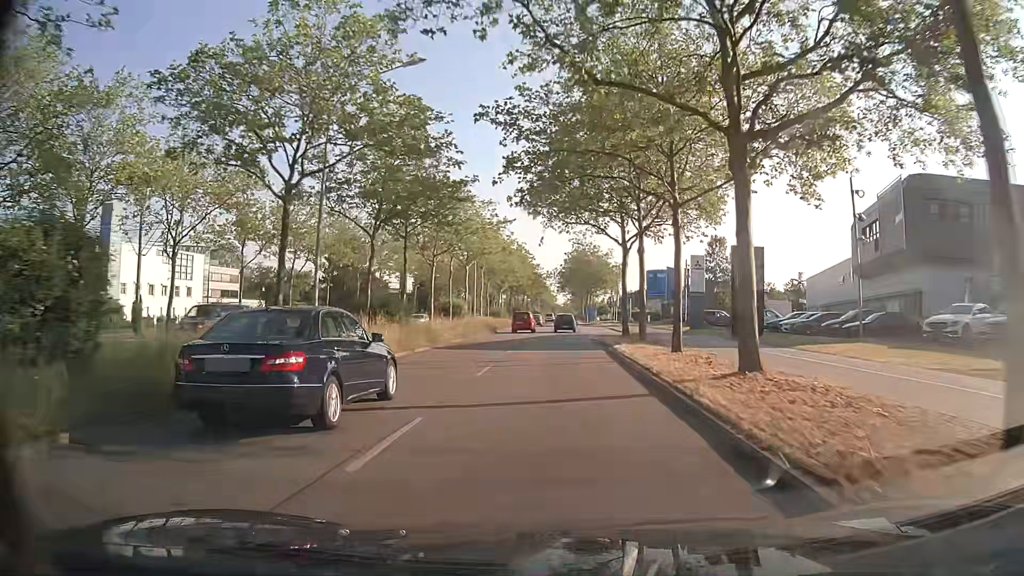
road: primary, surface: asphalt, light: Day
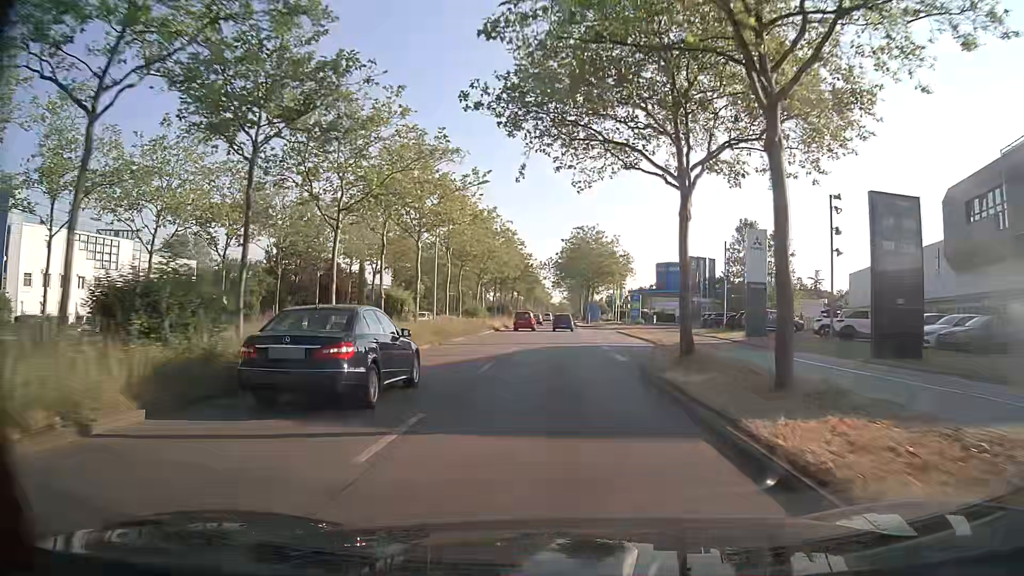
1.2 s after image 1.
(+0.1, +18.1) m; +1°
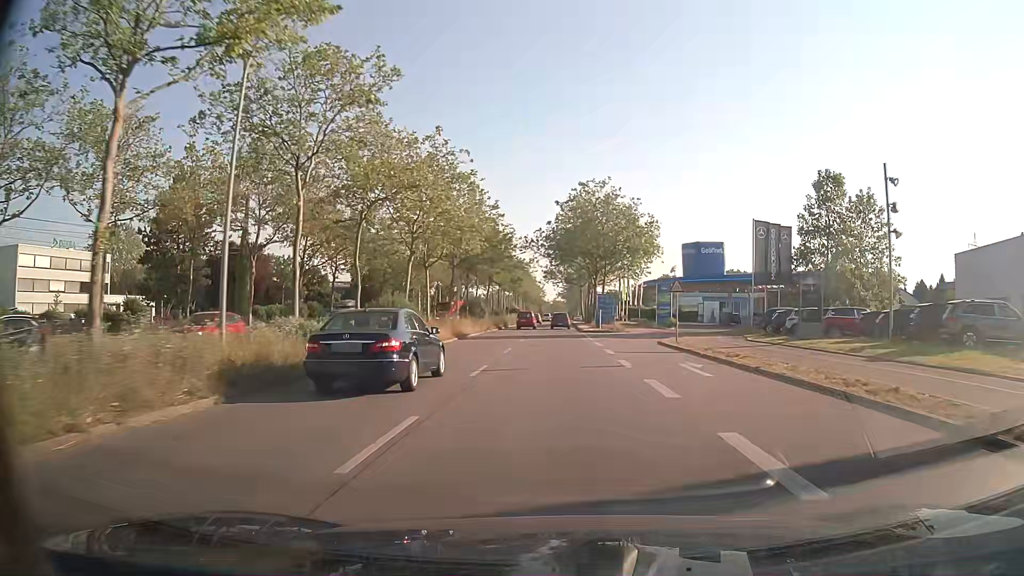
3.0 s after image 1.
(-0.1, +27.7) m; 0°
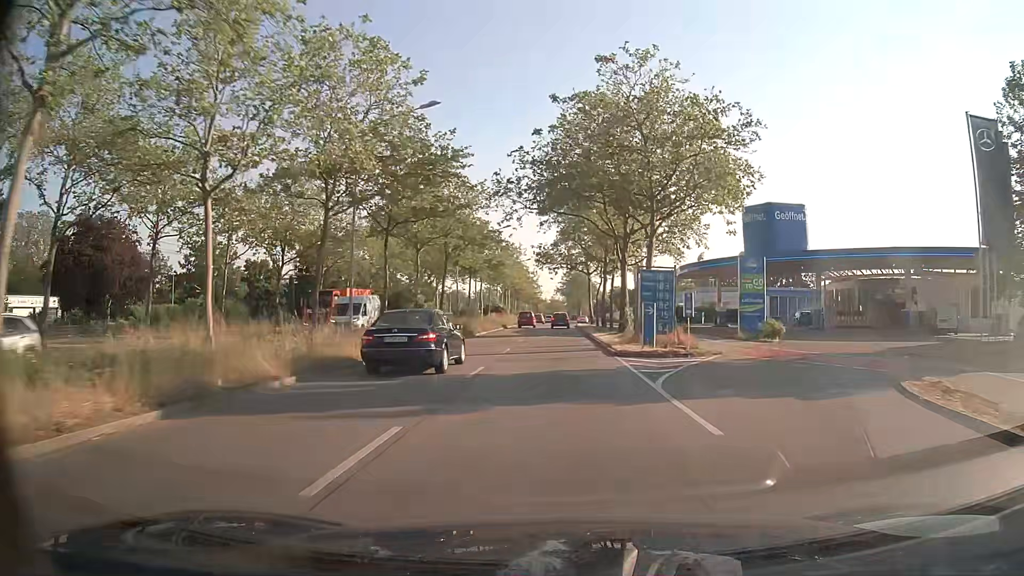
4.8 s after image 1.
(0.0, +28.0) m; 0°
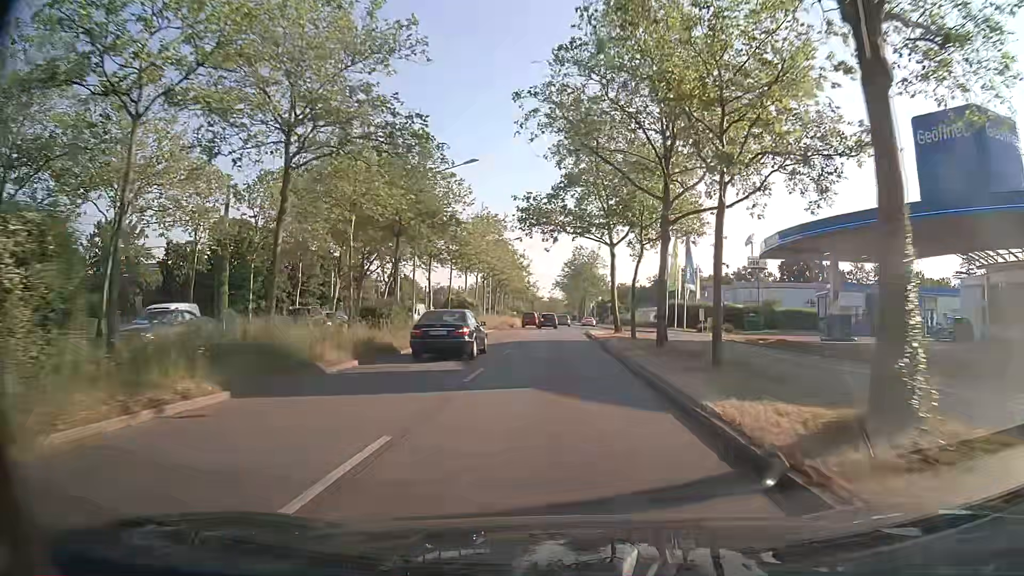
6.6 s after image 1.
(0.0, +28.2) m; 0°
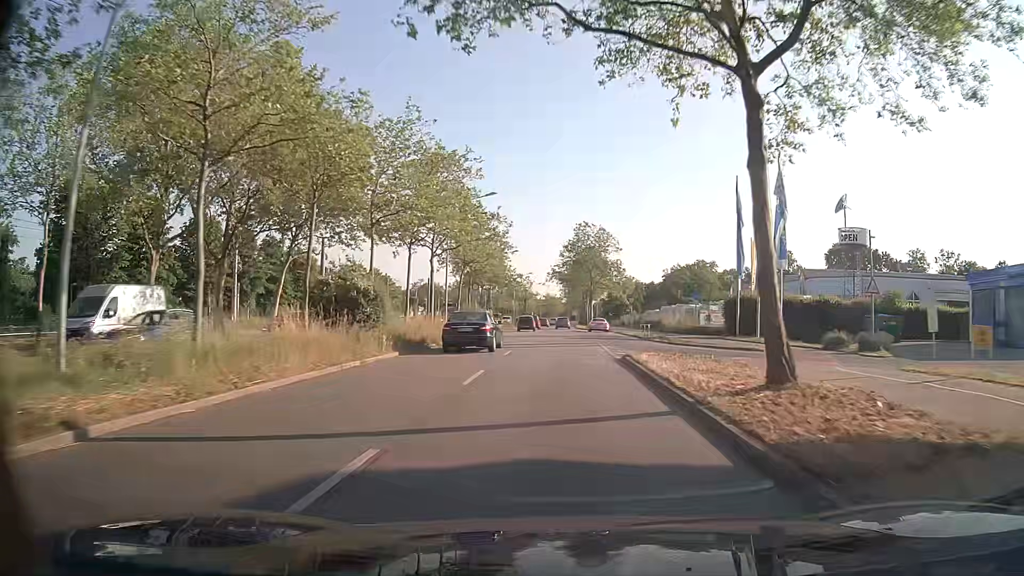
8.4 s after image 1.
(+0.1, +28.2) m; 0°
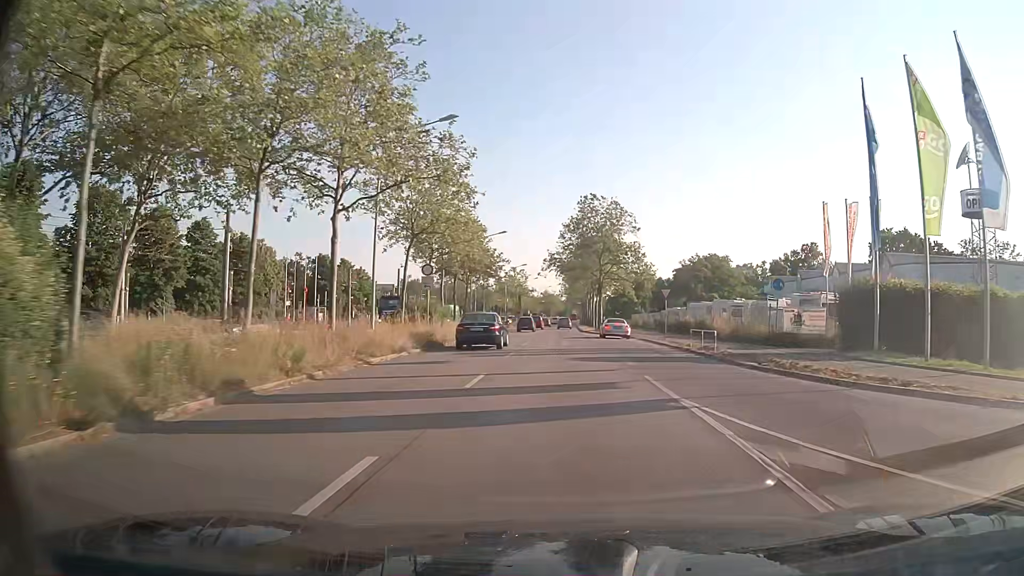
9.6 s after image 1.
(+0.1, +18.8) m; 0°
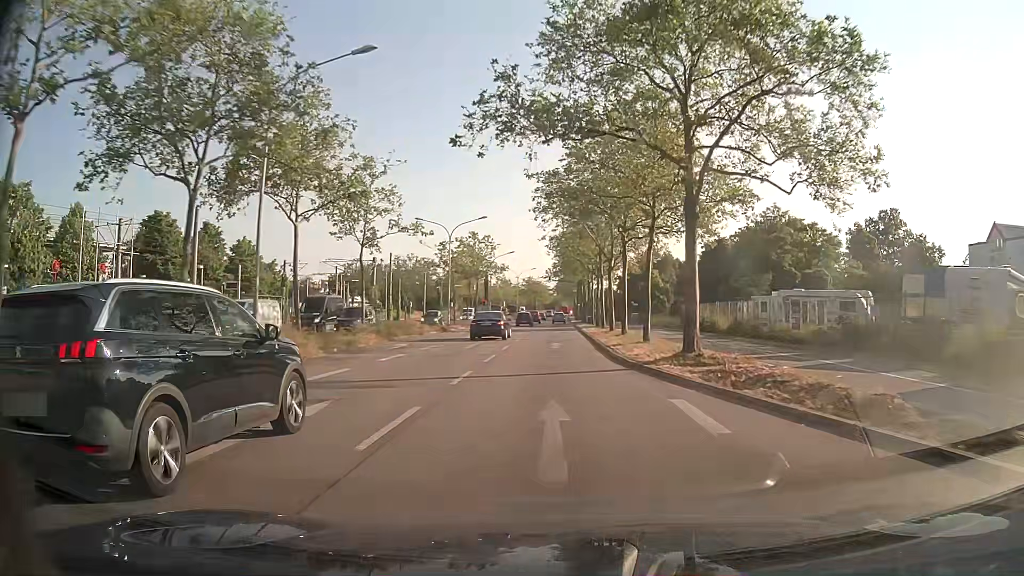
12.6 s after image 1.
(+0.4, +46.5) m; +1°
(0, +10) (0, +20) (0, +30) (0, +40) (0, +50) (0, +60) (0, +70) (0, +80) (0, +90) (0, +100) m
